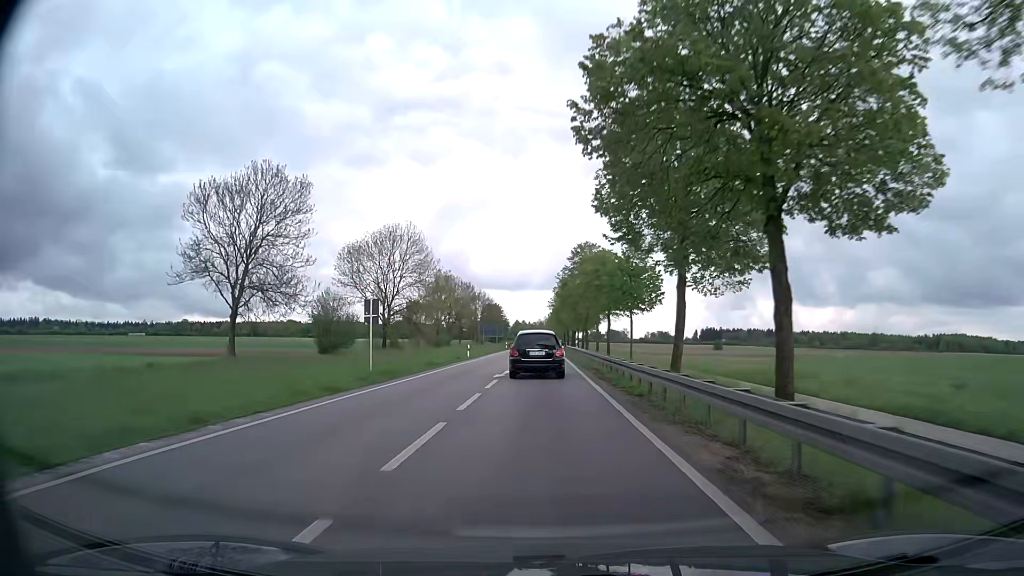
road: primary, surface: asphalt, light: Day
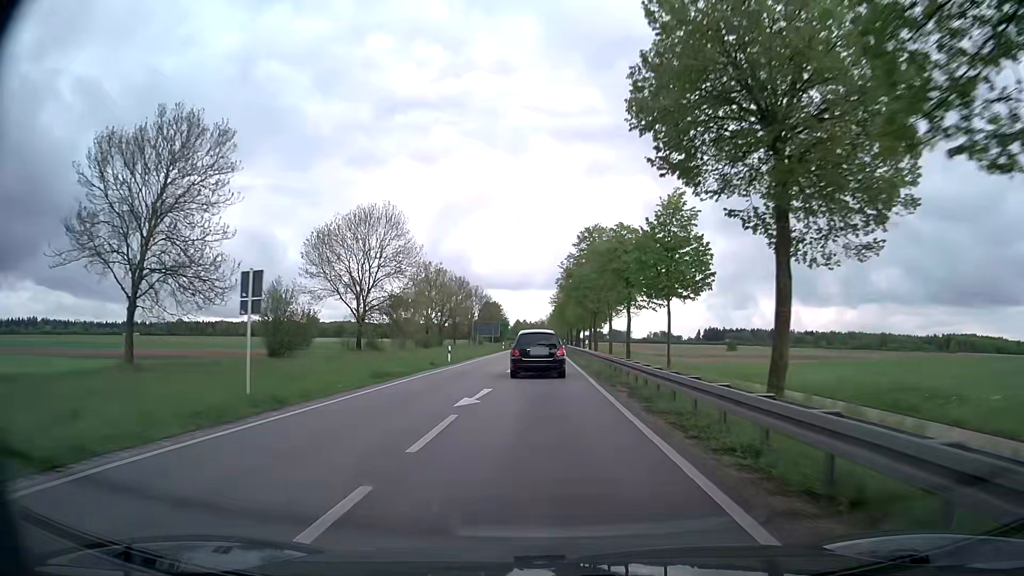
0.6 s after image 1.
(0.0, +10.9) m; 0°
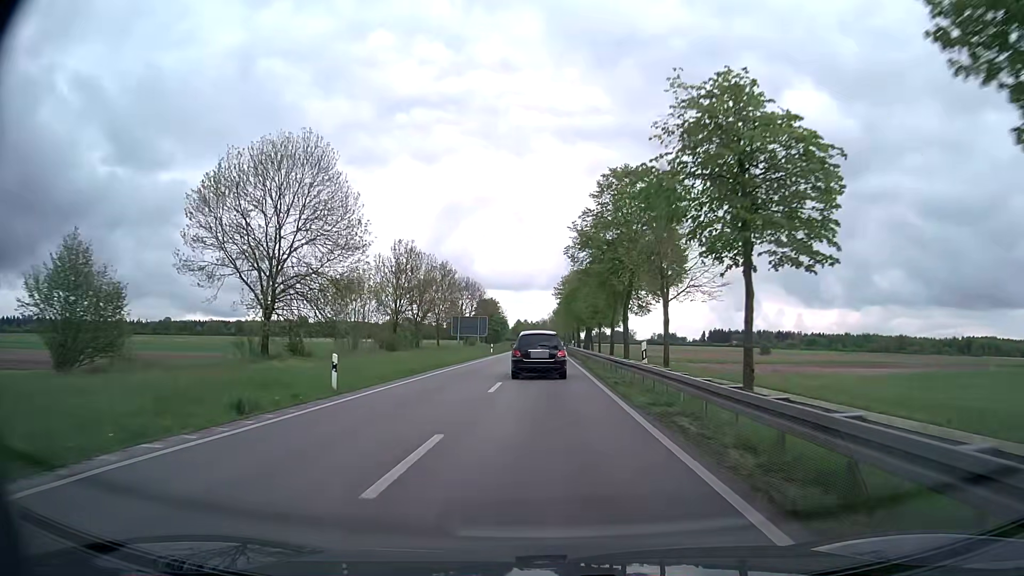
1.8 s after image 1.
(0.0, +22.5) m; 0°
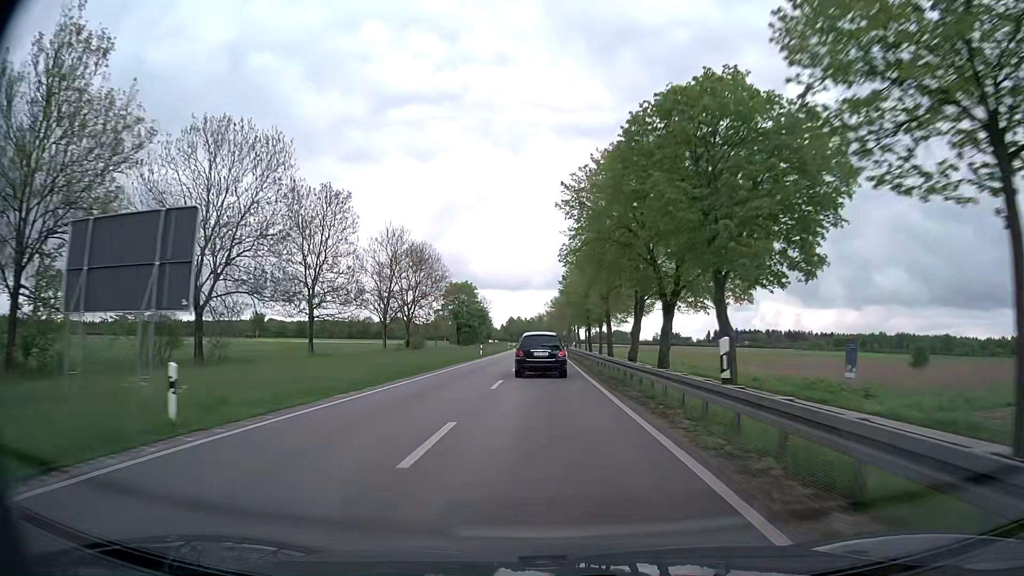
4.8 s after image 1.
(-0.1, +58.6) m; 0°
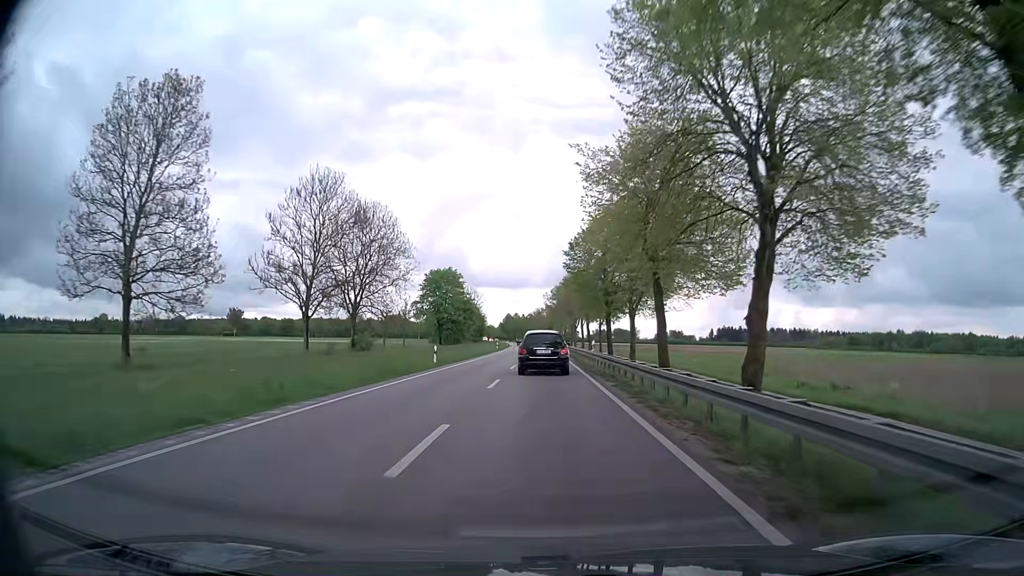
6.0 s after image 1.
(+0.1, +24.7) m; 0°
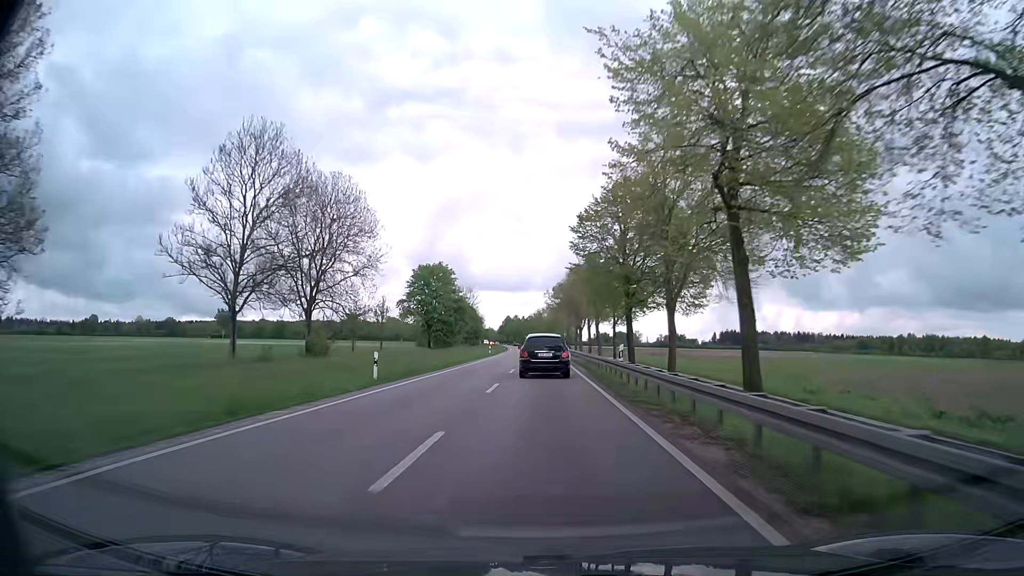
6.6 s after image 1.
(-0.1, +12.7) m; 0°
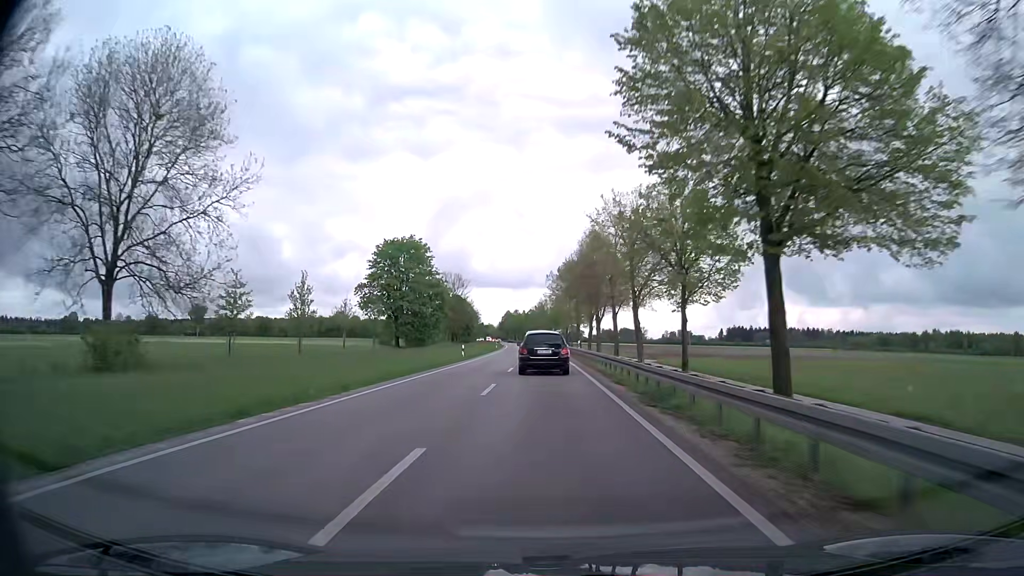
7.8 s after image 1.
(-0.1, +26.0) m; 0°
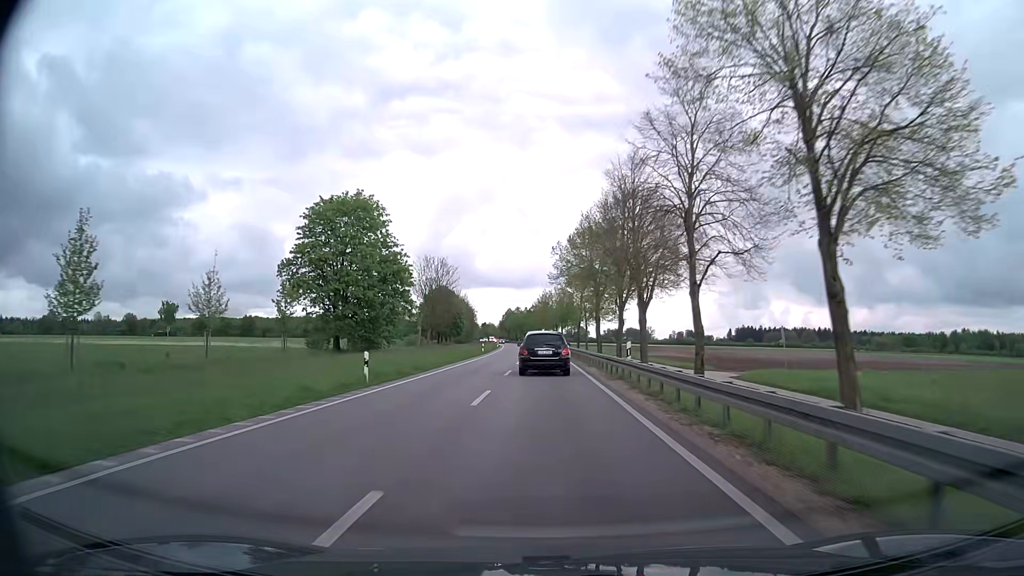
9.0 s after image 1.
(-0.1, +26.5) m; -1°
(0, +10) (0, +20) (0, +30) (0, +40) (0, +50) (0, +60) (0, +70) (-1, +80) (-1, +90) (-1, +100) m
